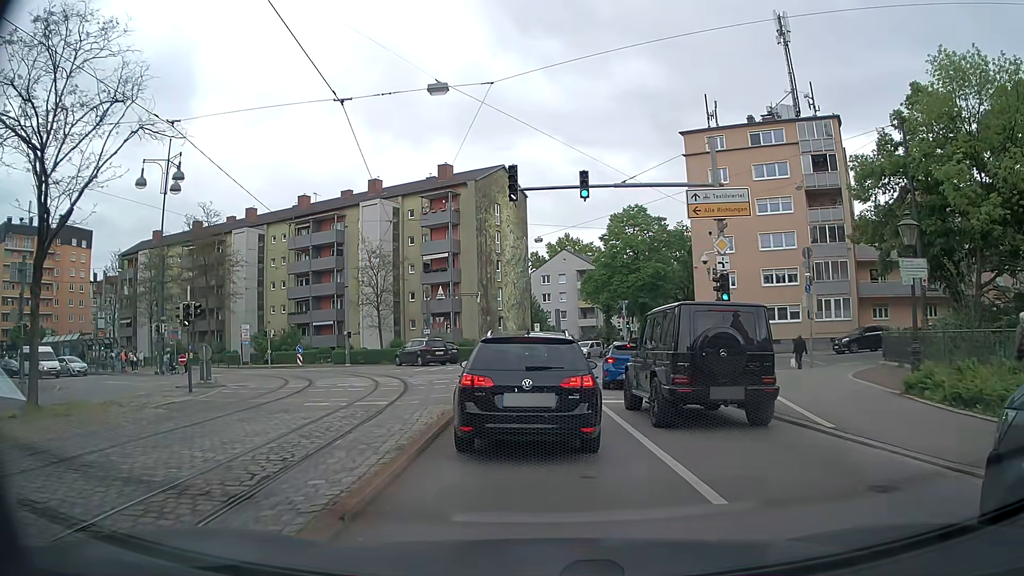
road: tertiary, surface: asphalt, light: Day
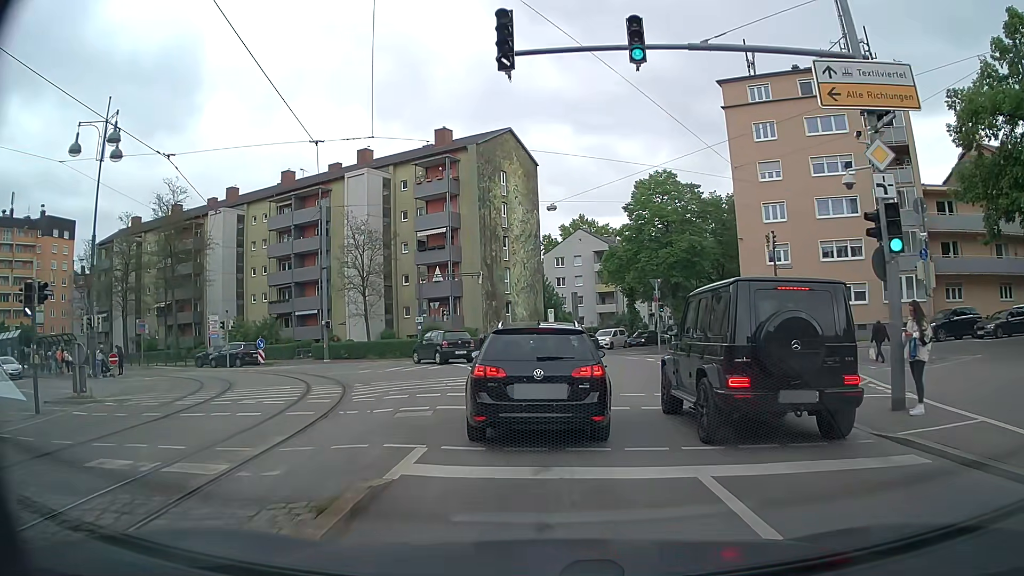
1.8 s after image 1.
(-0.1, +9.4) m; -1°
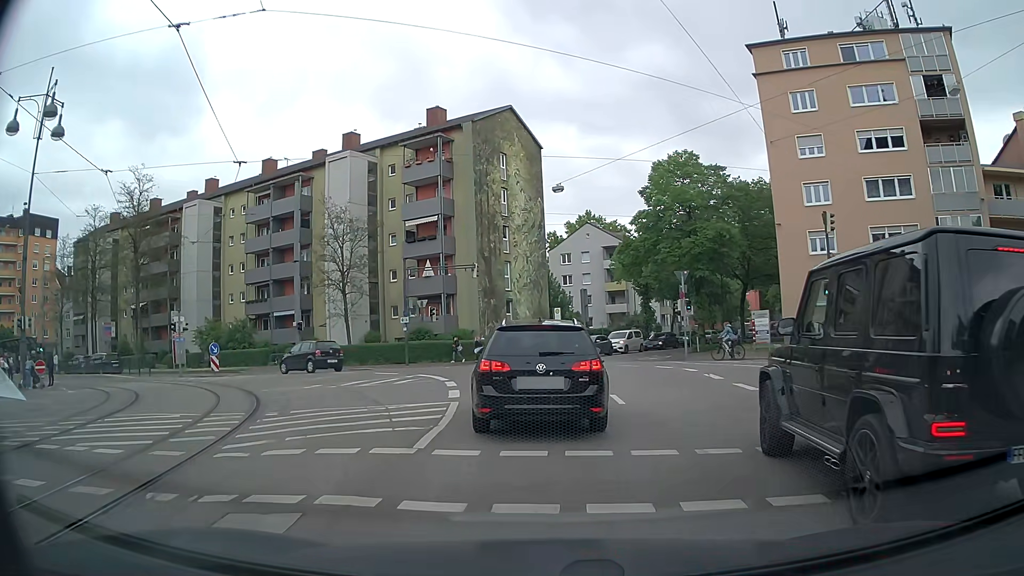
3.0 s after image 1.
(0.0, +6.7) m; 0°
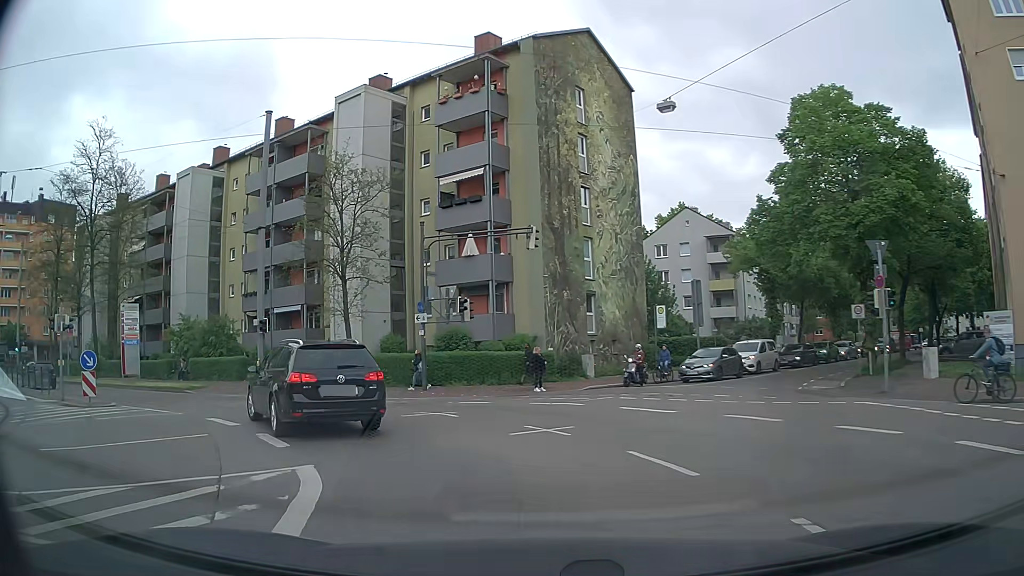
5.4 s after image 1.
(-0.6, +15.7) m; -8°
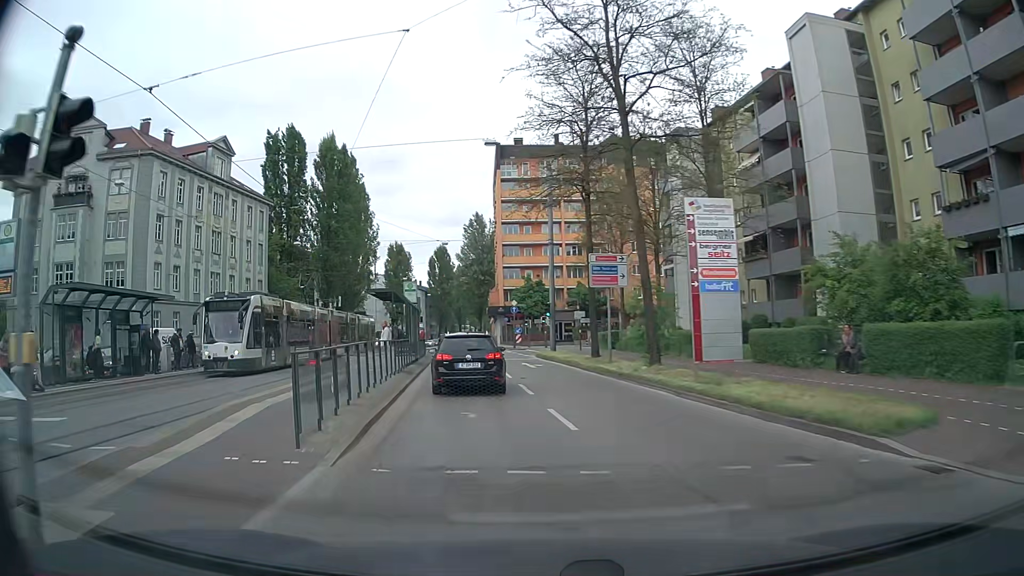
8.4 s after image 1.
(-10.5, +19.8) m; -56°
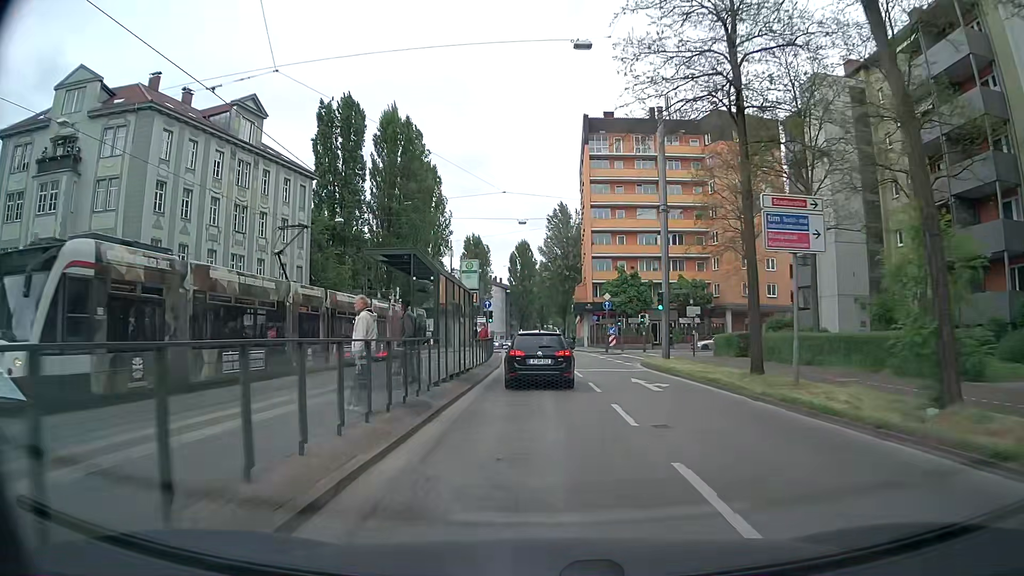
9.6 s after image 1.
(-0.8, +12.0) m; -6°
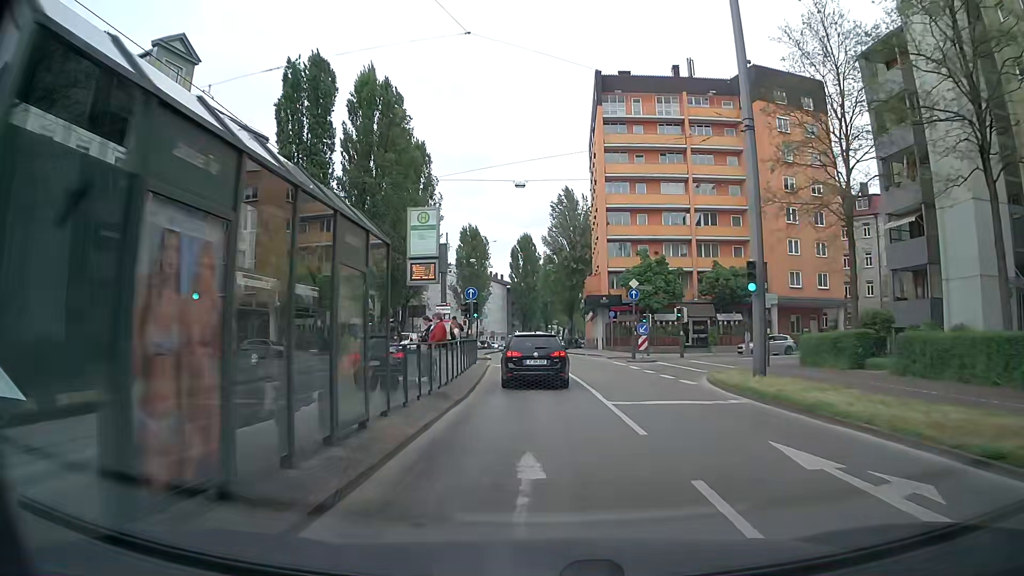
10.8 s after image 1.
(-0.1, +12.9) m; -1°
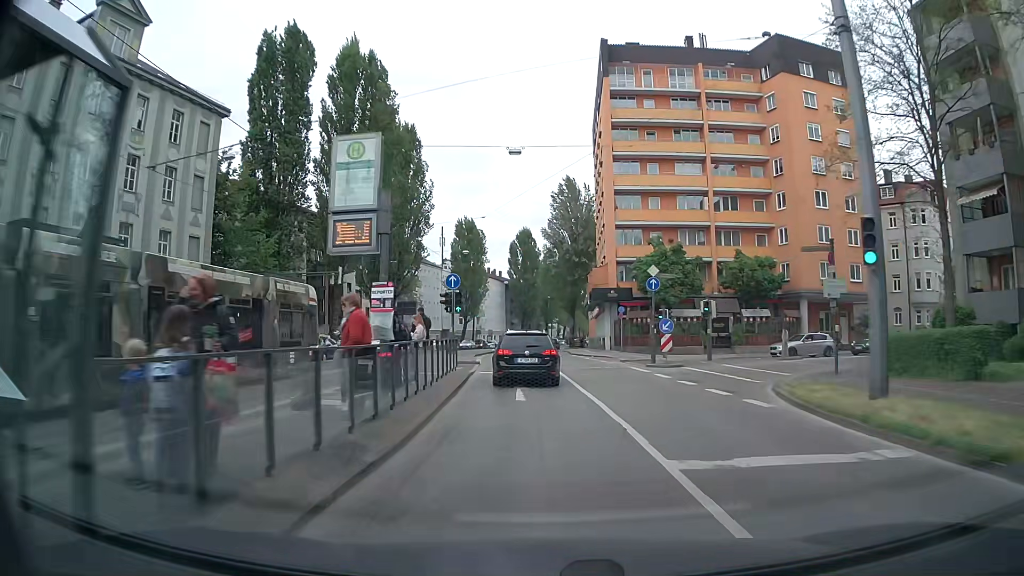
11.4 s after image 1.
(0.0, +6.8) m; +1°
(0, +10) (0, +20) (-1, +30) (-1, +40) (-1, +50) (-1, +60) (-1, +70) (0, +80) (0, +90) (+1, +100) m
